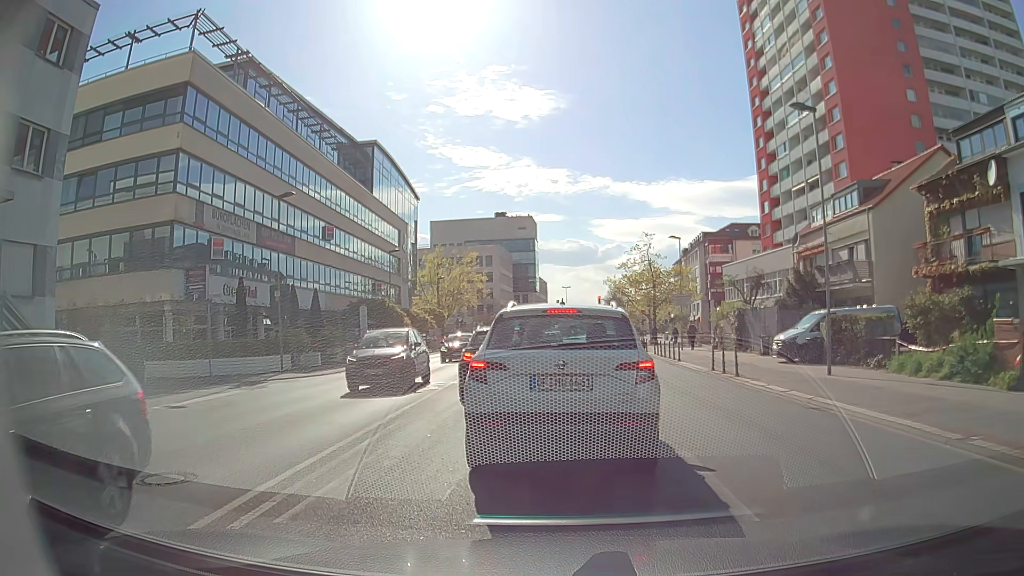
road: secondary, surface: asphalt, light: Day
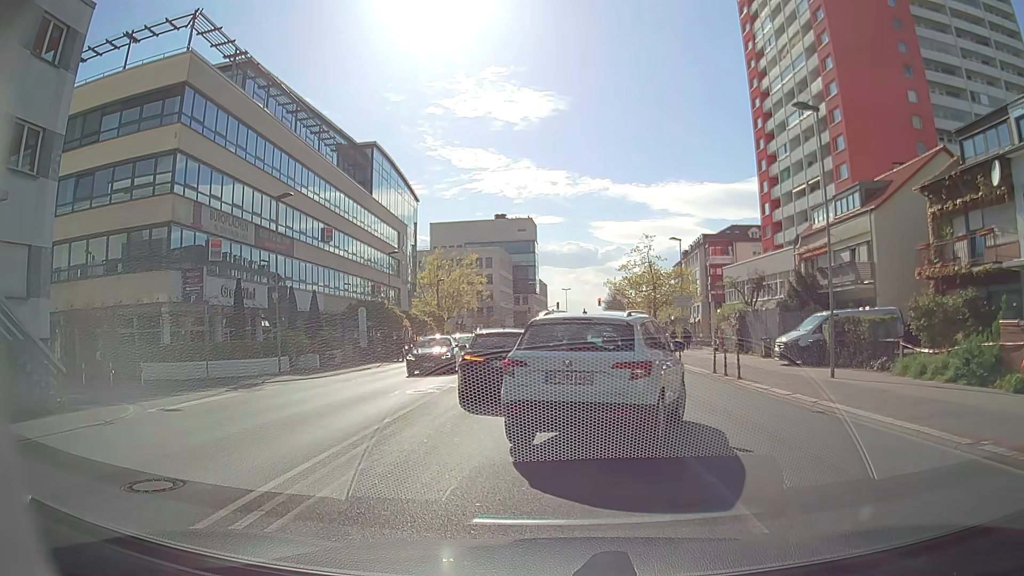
(0.0, +0.3) m; 0°
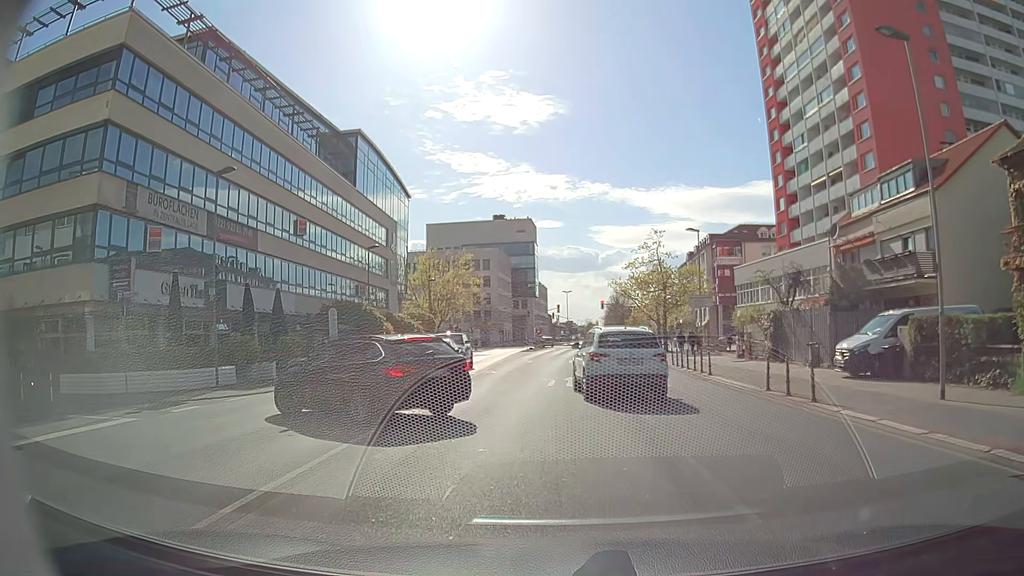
(-0.1, +6.1) m; -1°
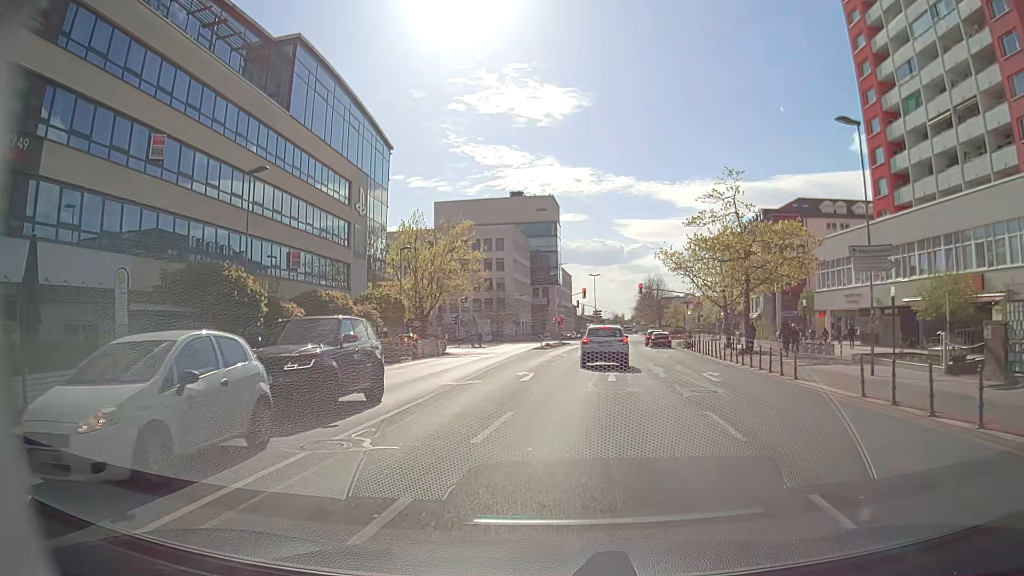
(+0.2, +20.6) m; -2°
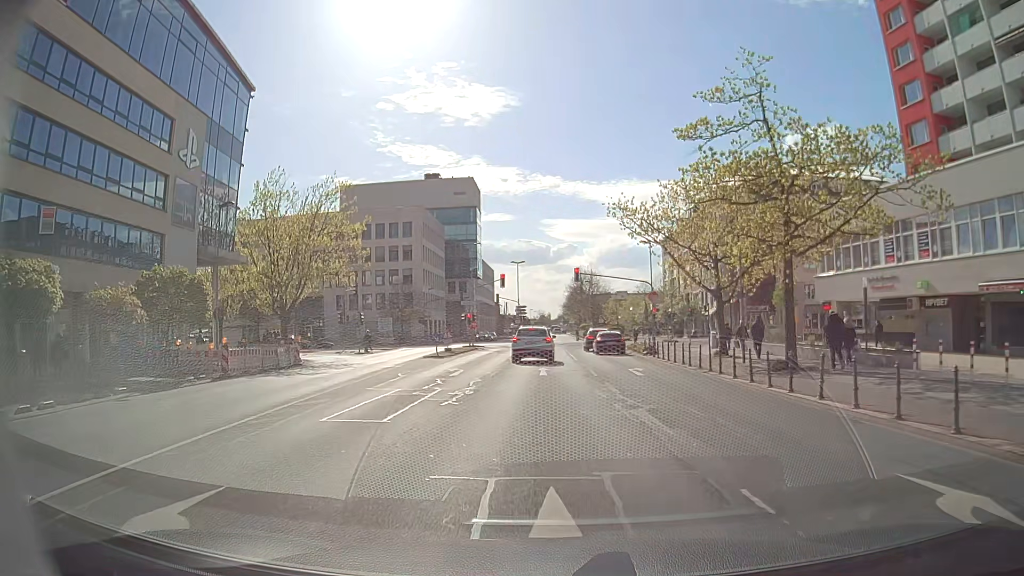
(+1.0, +17.8) m; +6°
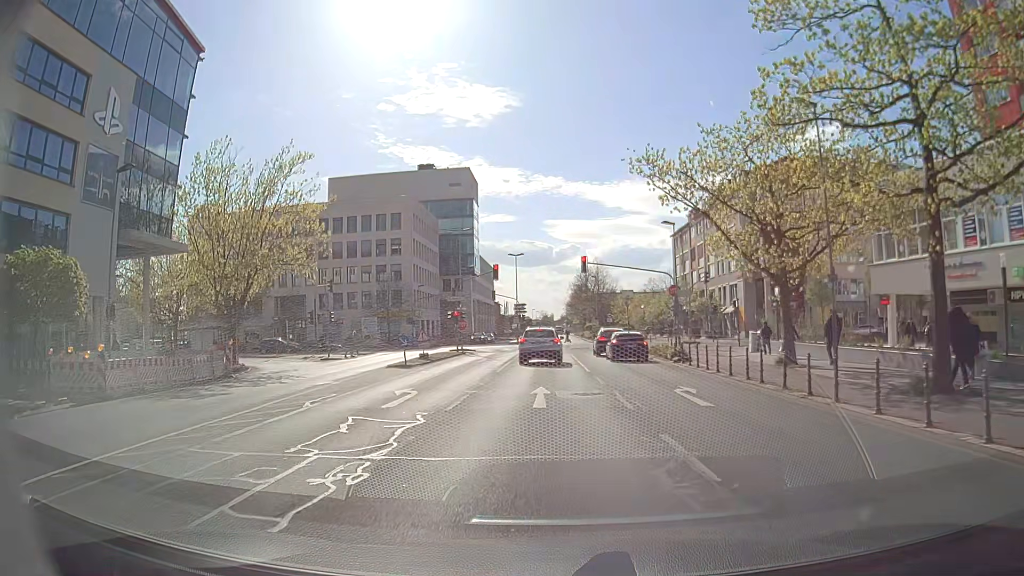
(0.0, +8.8) m; +1°
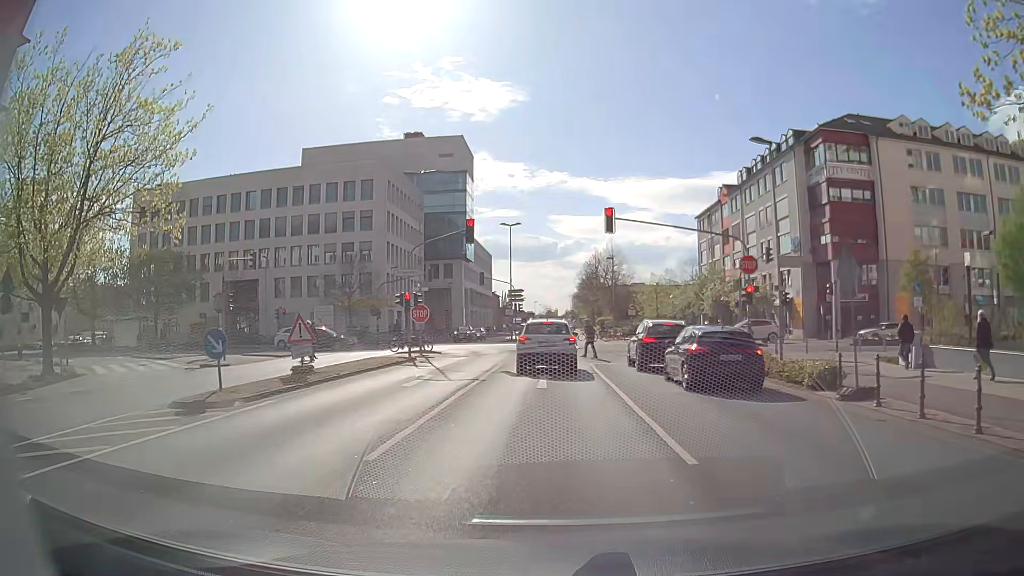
(-0.6, +17.1) m; -2°
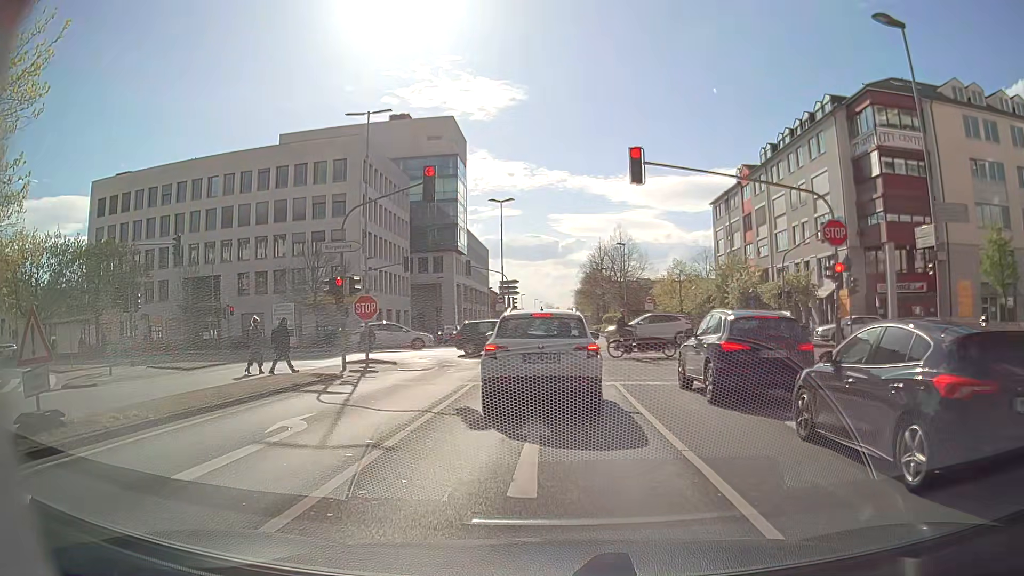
(+0.1, +9.6) m; +1°
